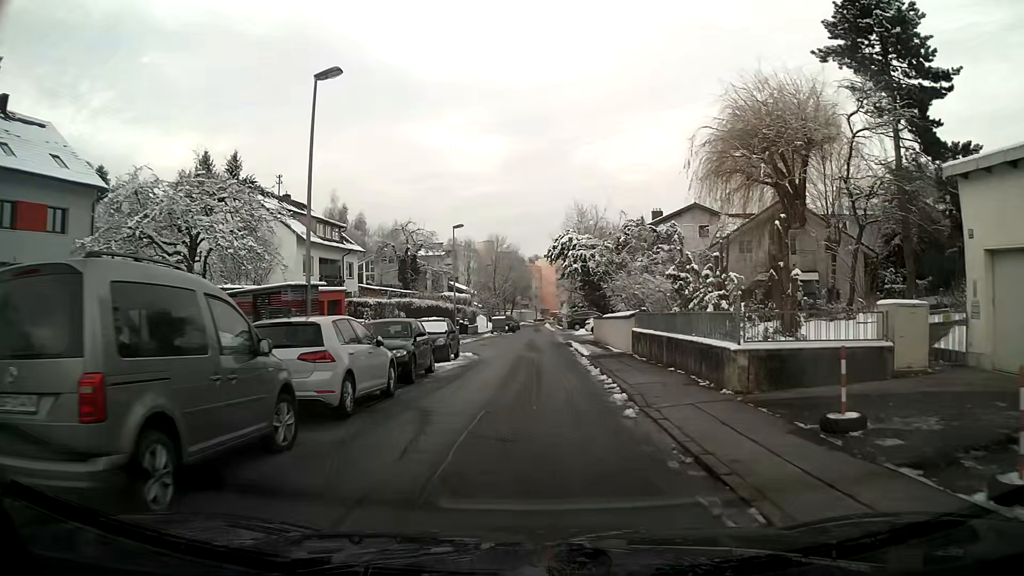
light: Day
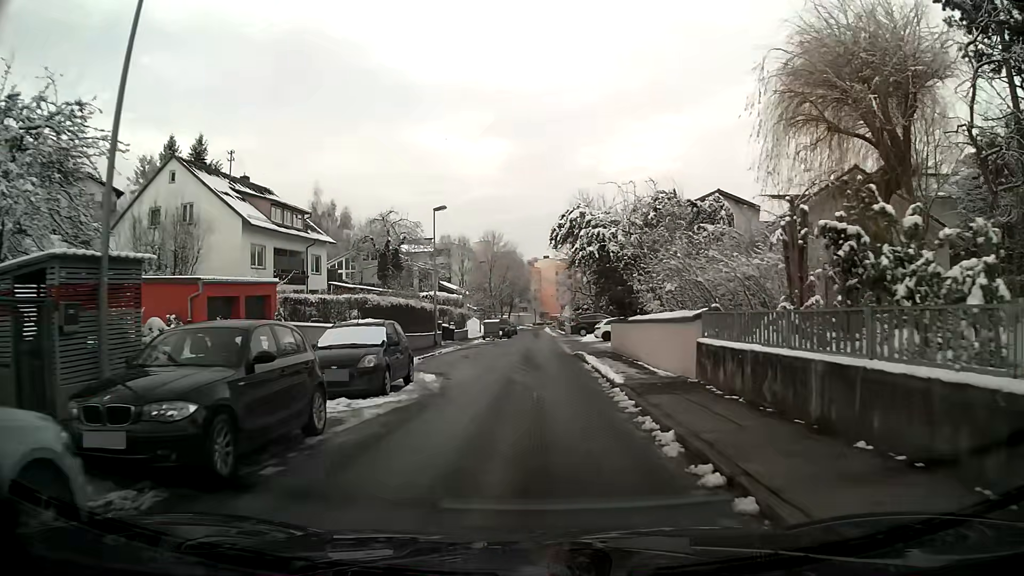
(0.0, +9.2) m; 0°
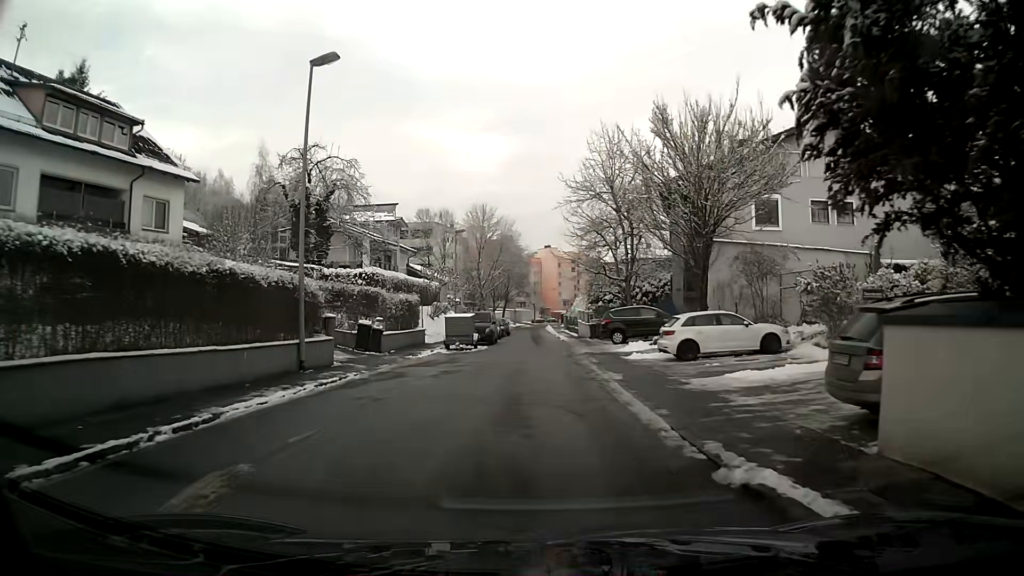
(0.0, +23.1) m; 0°
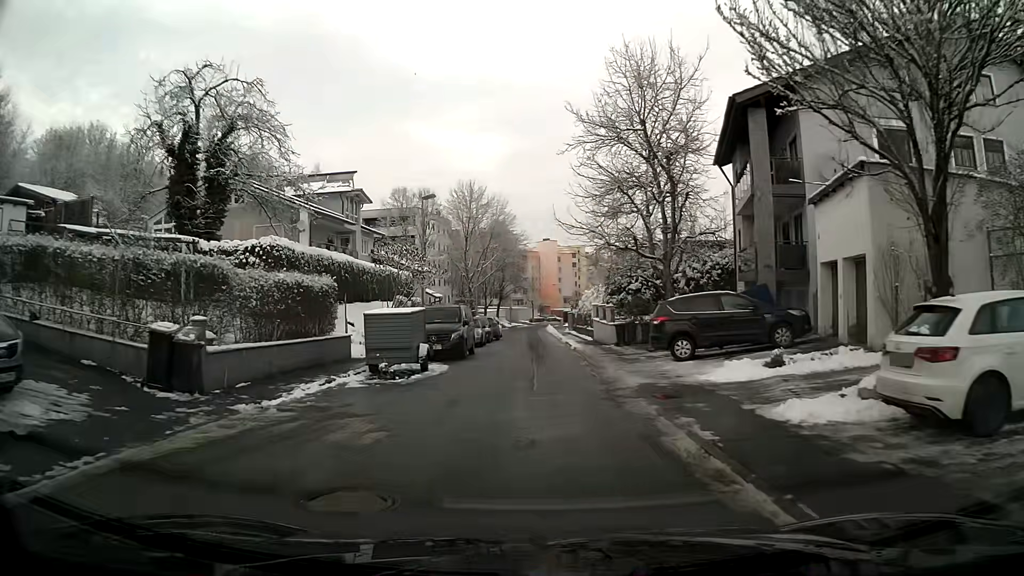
(0.0, +14.5) m; 0°
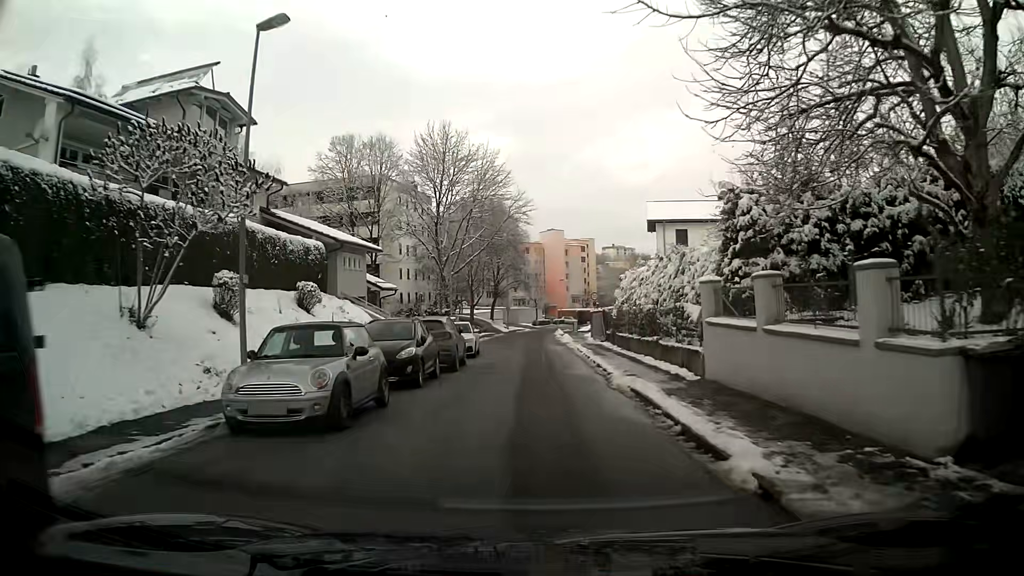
(-0.1, +24.0) m; -1°
(0, +10) (0, +20) (0, +30) (0, +40) (0, +50) (0, +60) (+1, +70) (+2, +80) (+4, +90) (+5, +100) m
